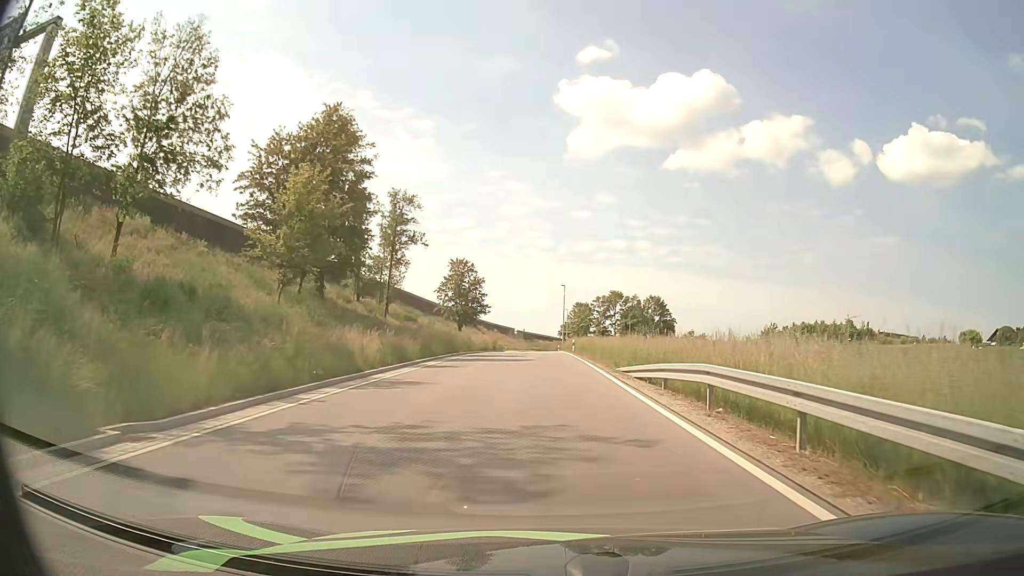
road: unclassified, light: Day
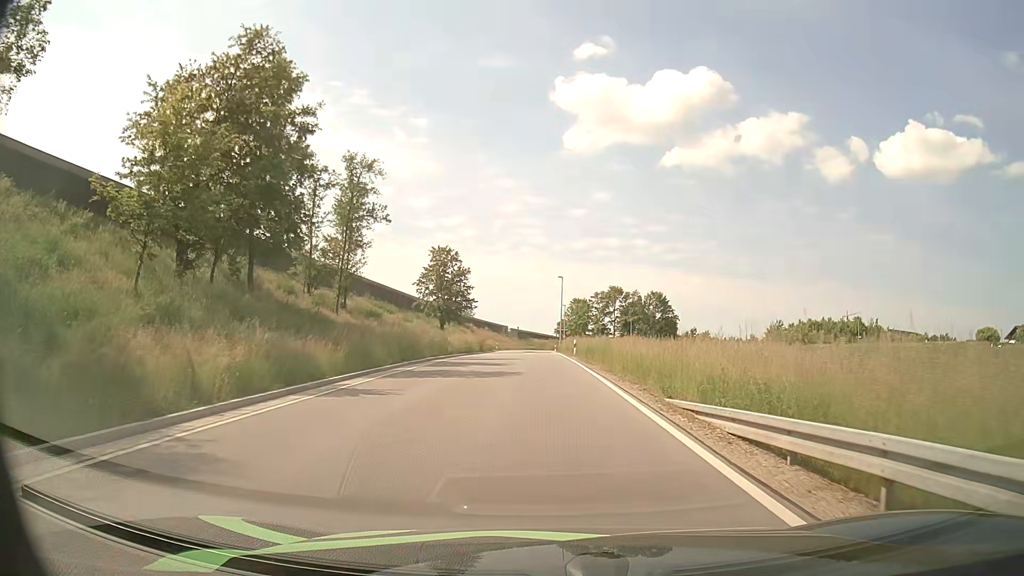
(0.0, +10.6) m; 0°
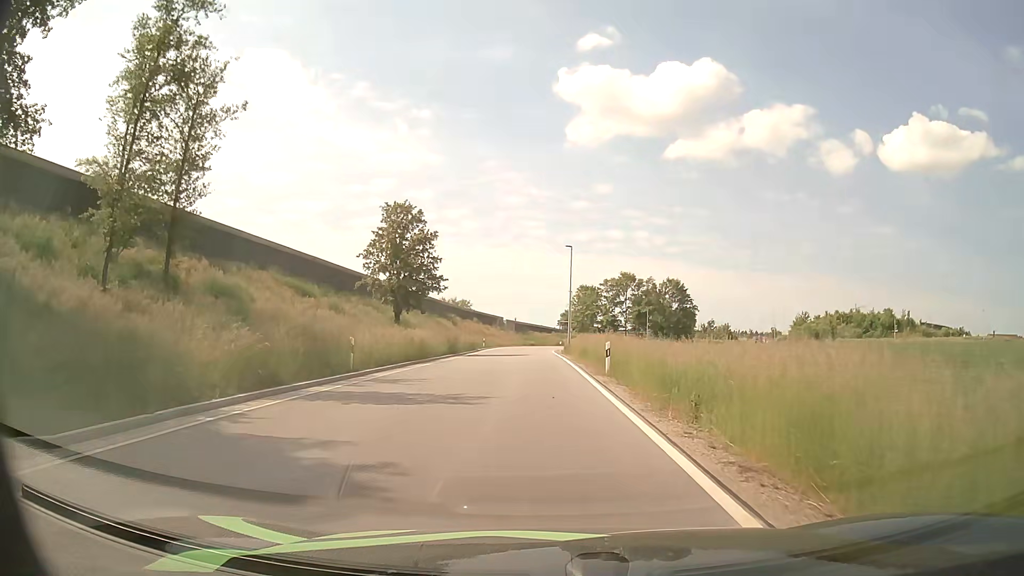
(-0.1, +22.3) m; 0°
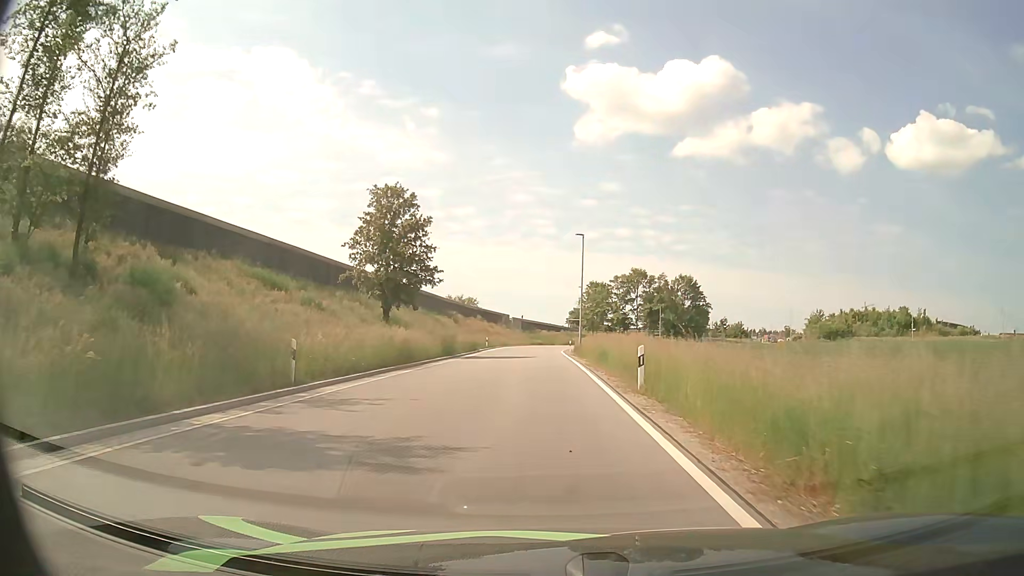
(0.0, +5.8) m; -1°
(0, +10) (0, +20) (0, +30) (0, +40) (0, +50) (0, +60) (0, +70) (0, +80) (+1, +90) (+3, +100) m
